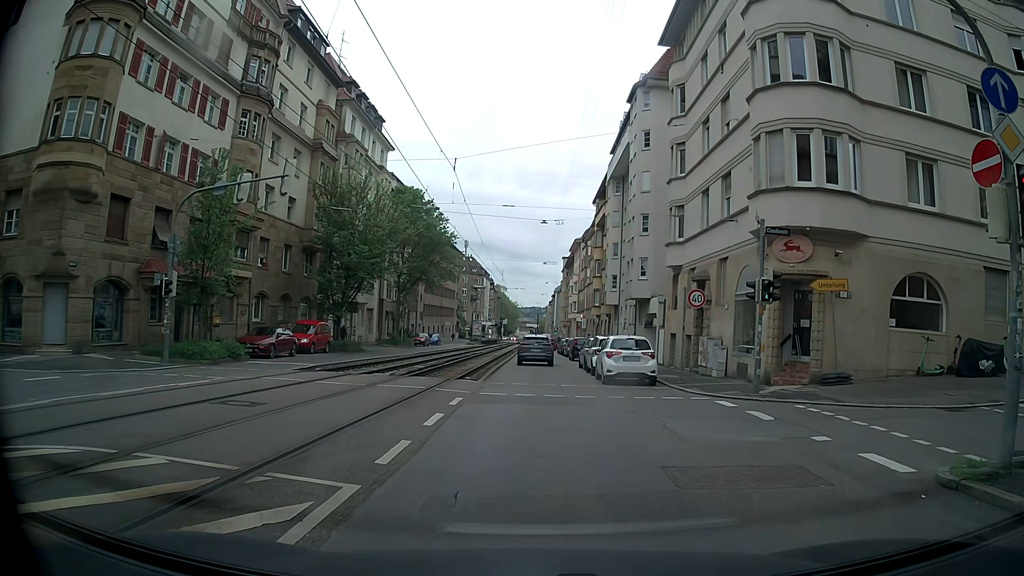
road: tertiary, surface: asphalt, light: Day
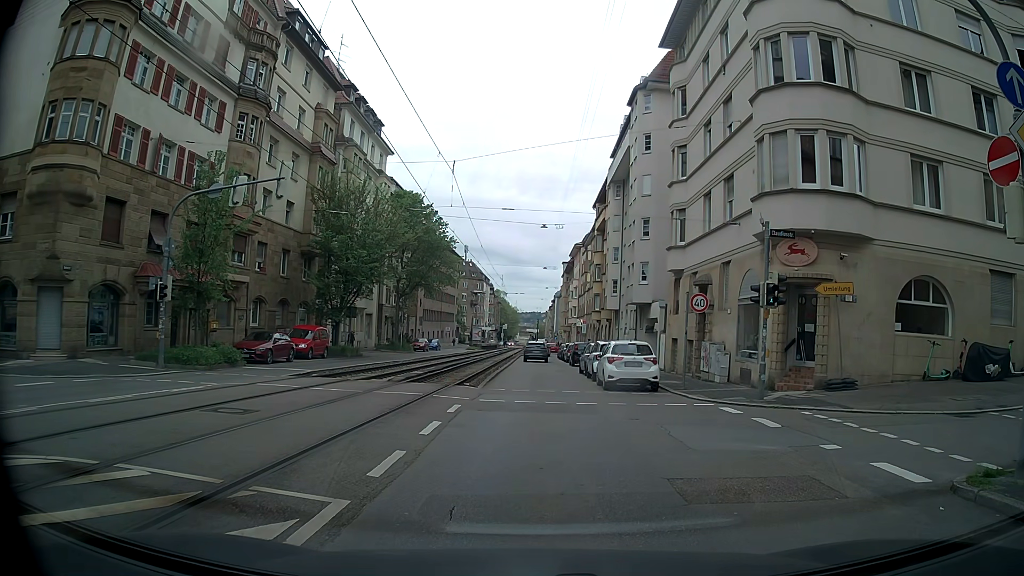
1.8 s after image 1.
(0.0, +0.4) m; 0°
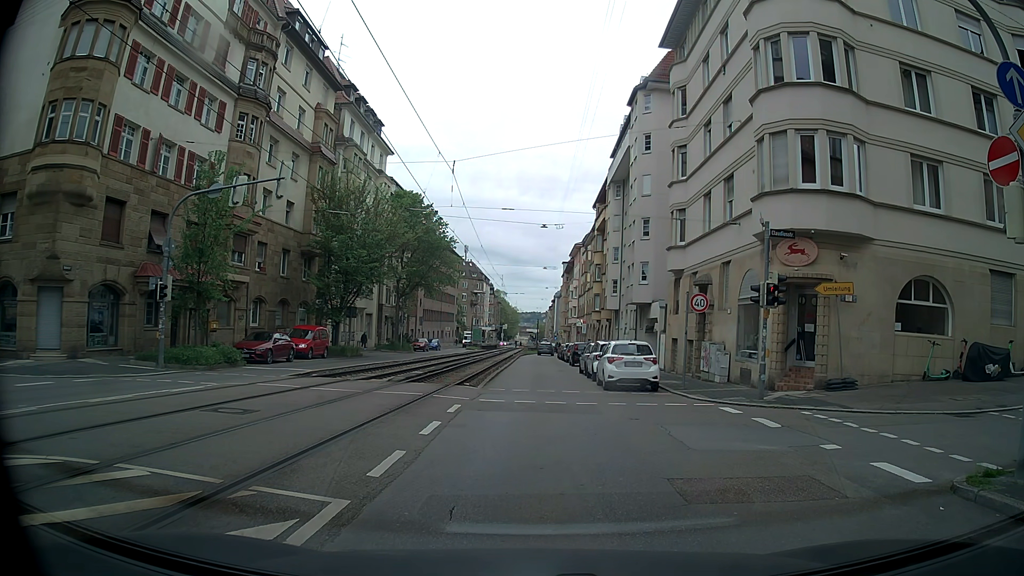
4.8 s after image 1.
(0.0, 0.0) m; 0°
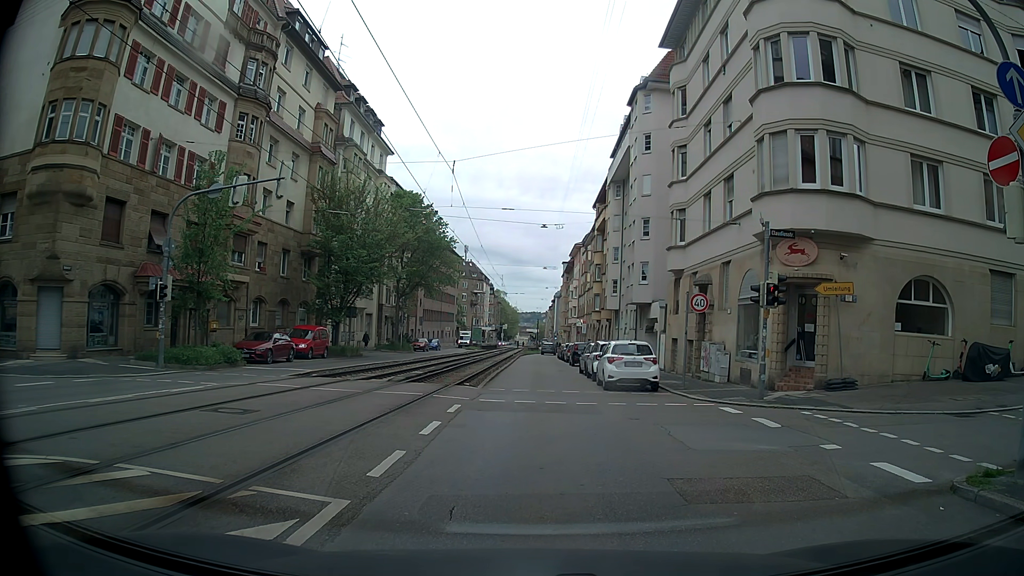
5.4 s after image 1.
(0.0, 0.0) m; 0°
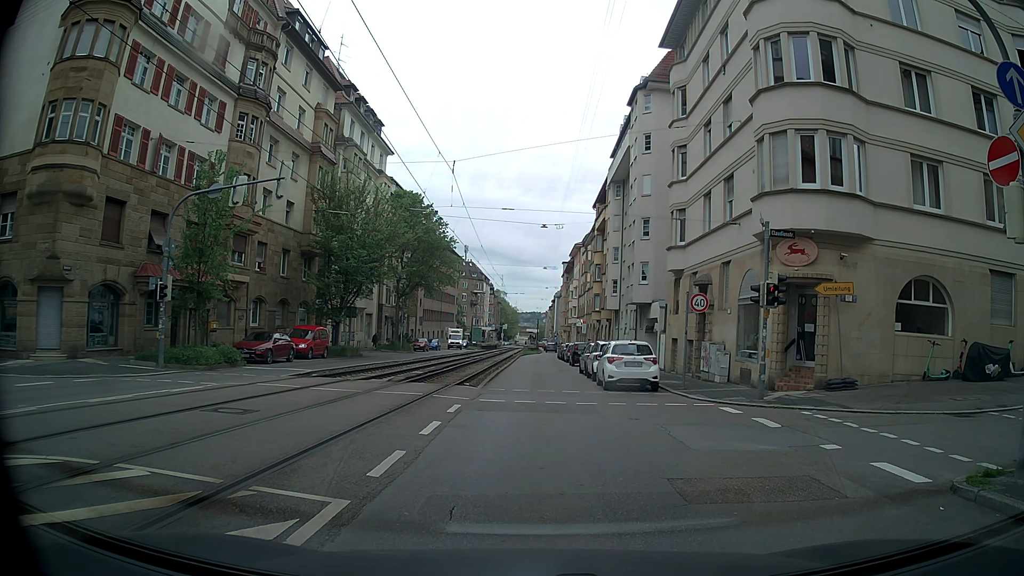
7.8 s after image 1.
(0.0, 0.0) m; 0°
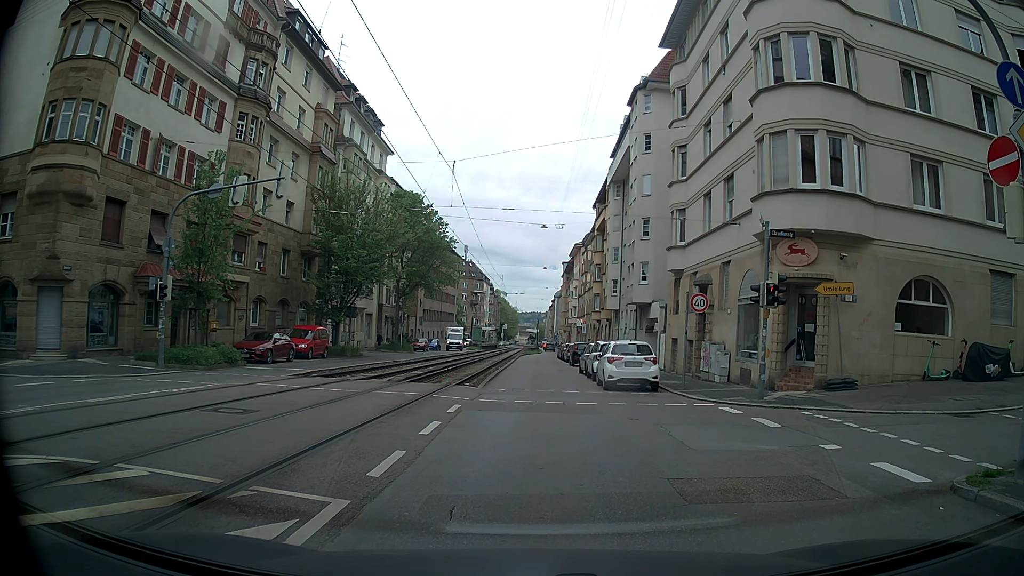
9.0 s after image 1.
(0.0, 0.0) m; 0°
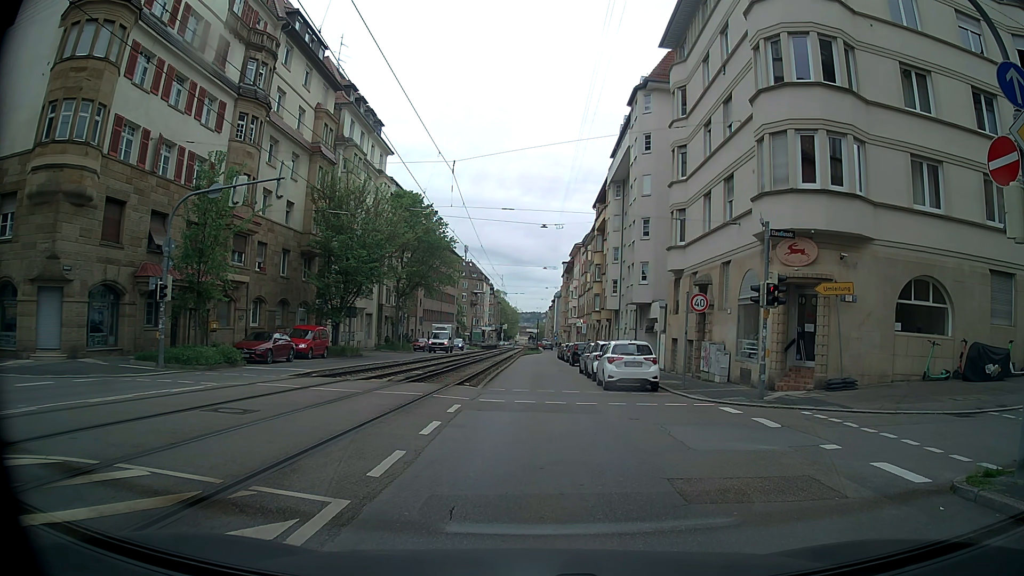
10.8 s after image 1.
(0.0, 0.0) m; 0°
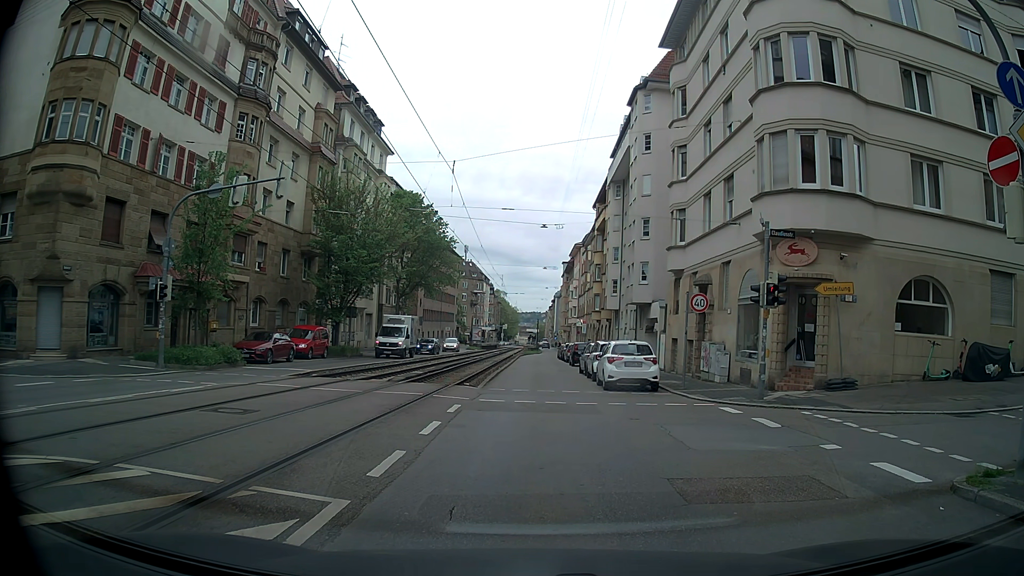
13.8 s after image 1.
(0.0, 0.0) m; 0°
(0, +10) (+1, +20) (+1, +30) (+1, +40) (+2, +50) (+2, +60) (+2, +70) (+3, +80) (+5, +90) (+6, +100) m
